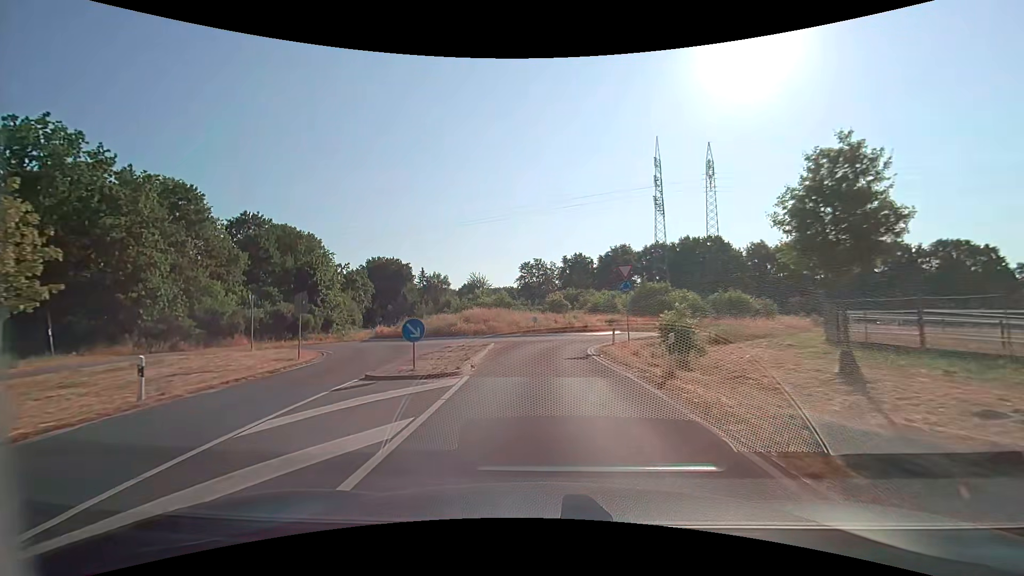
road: unclassified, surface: asphalt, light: Day
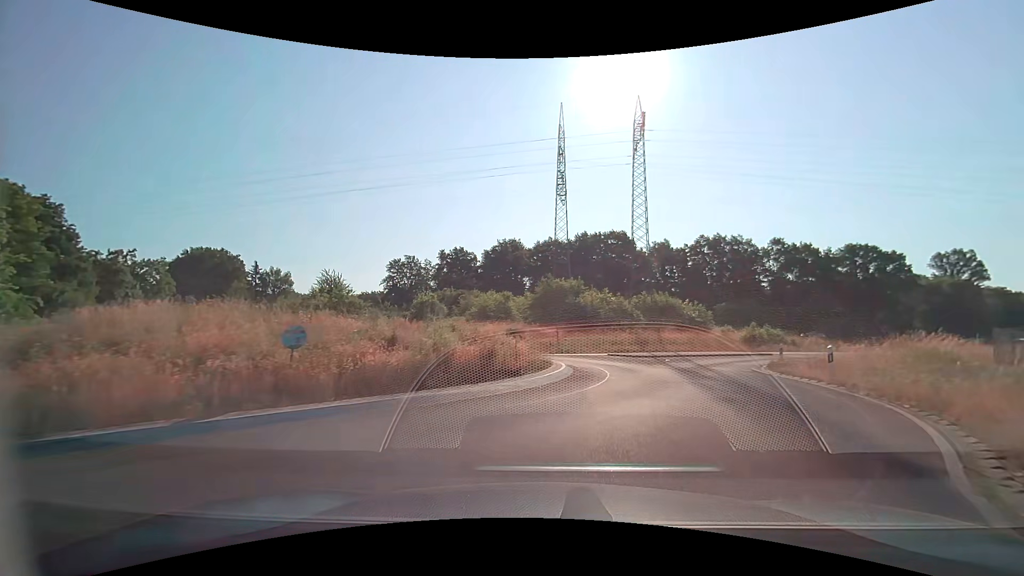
(+1.0, +26.1) m; +13°
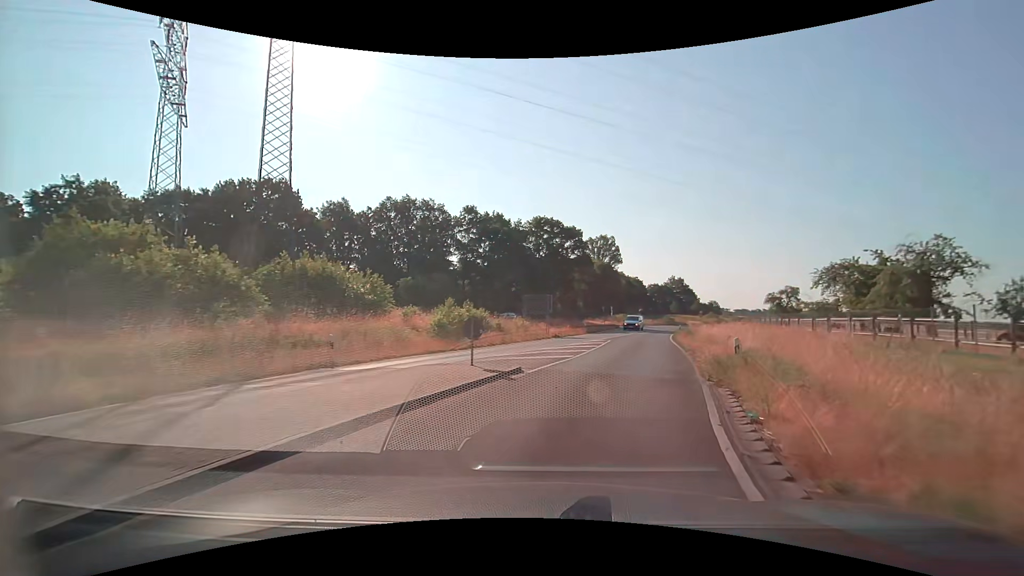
(+7.8, +24.9) m; +35°
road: secondary
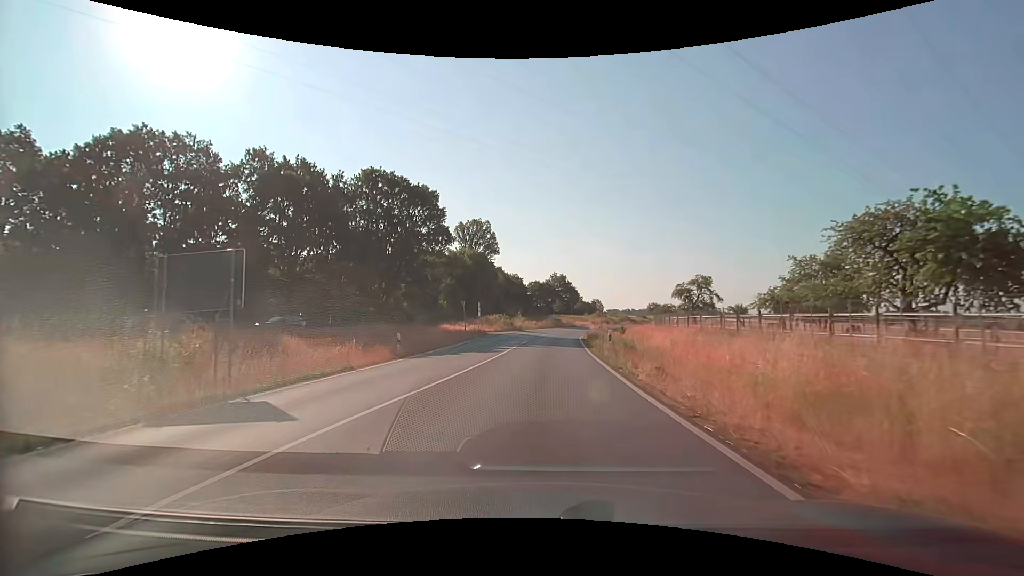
(+4.8, +28.6) m; +13°
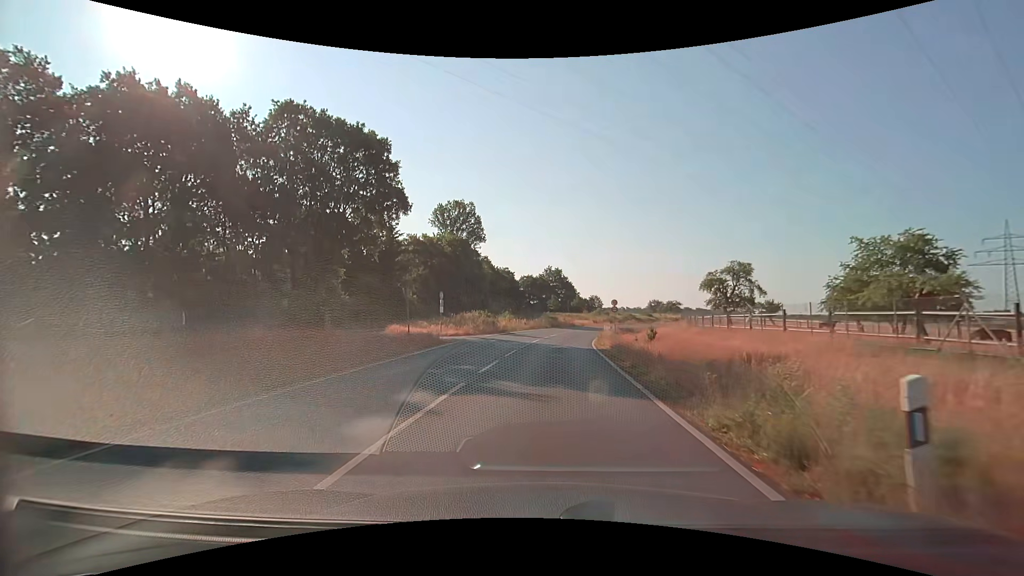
(+0.2, +17.0) m; +1°
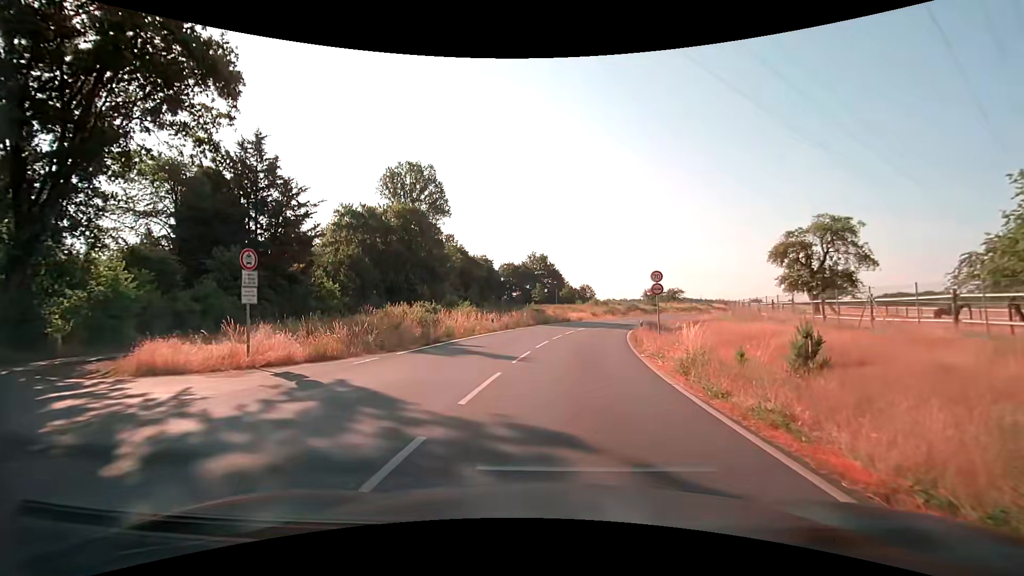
(+0.3, +21.9) m; +2°
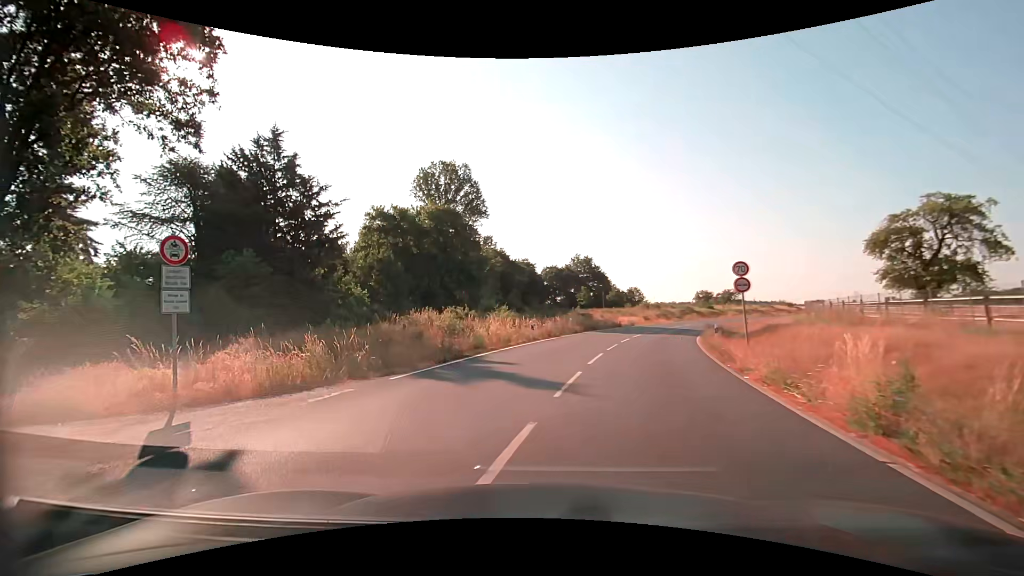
(-0.1, +4.6) m; -6°
